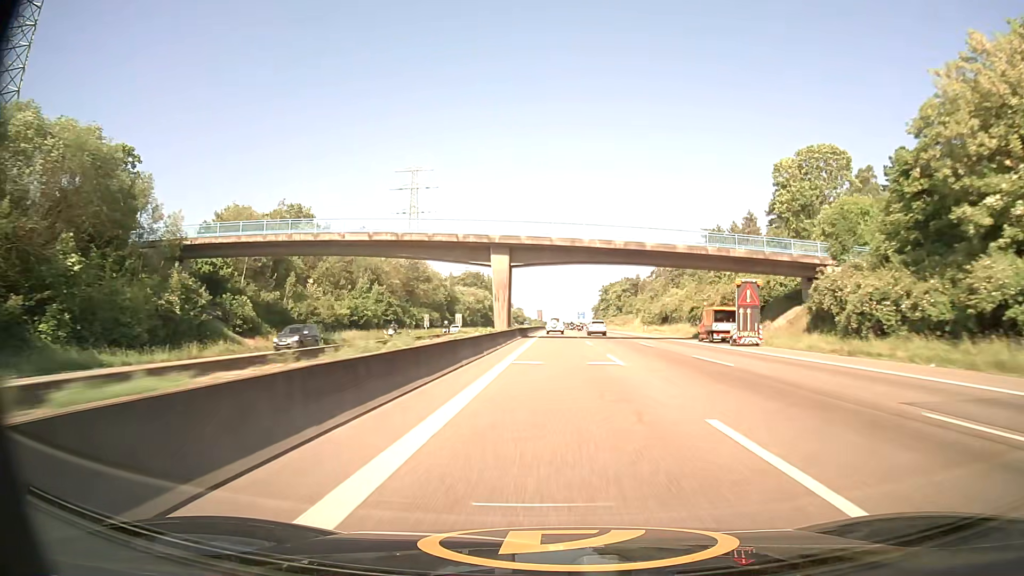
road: motorway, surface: asphalt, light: Day
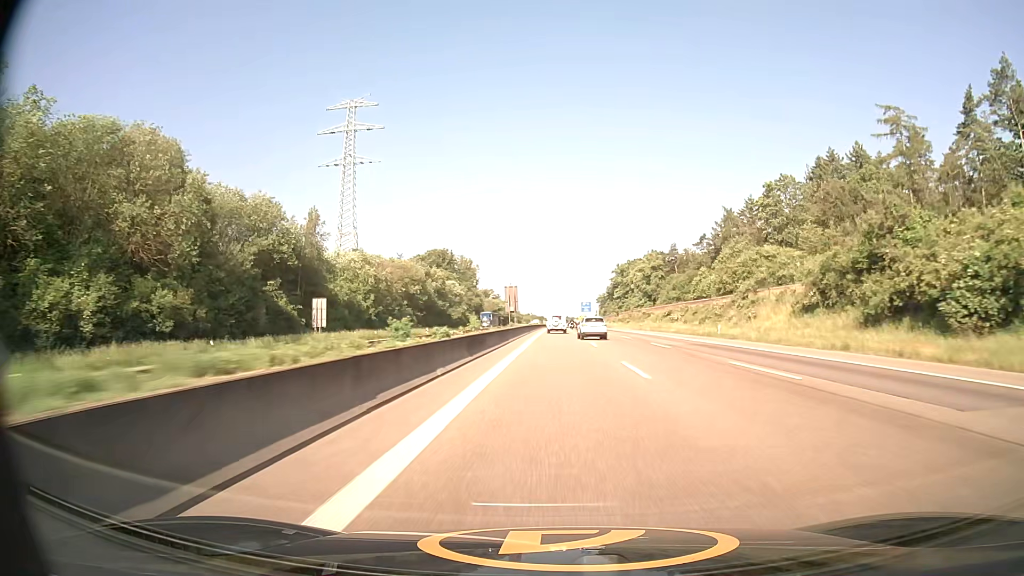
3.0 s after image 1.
(+0.3, +94.8) m; +1°
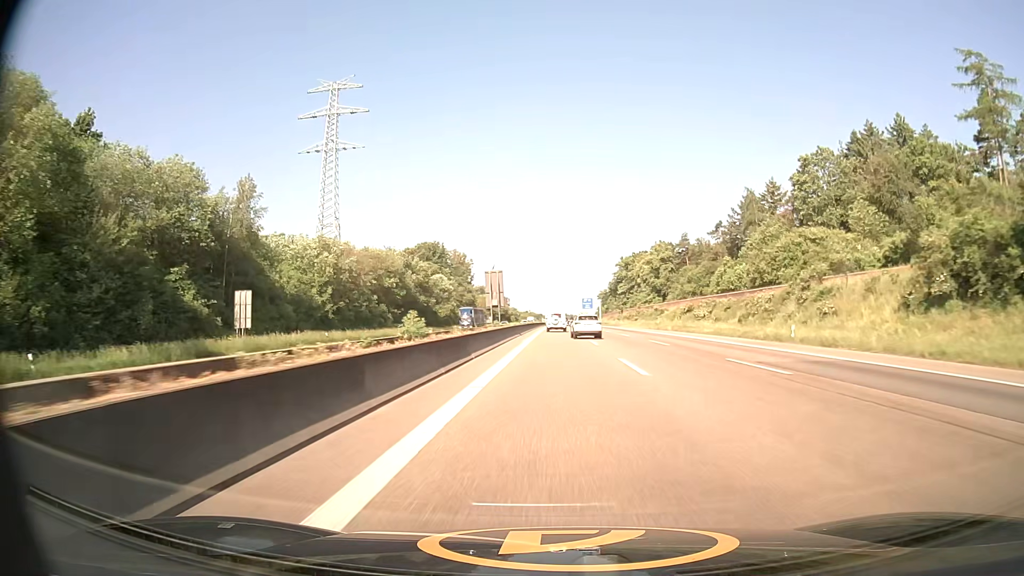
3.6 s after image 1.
(0.0, +17.4) m; 0°
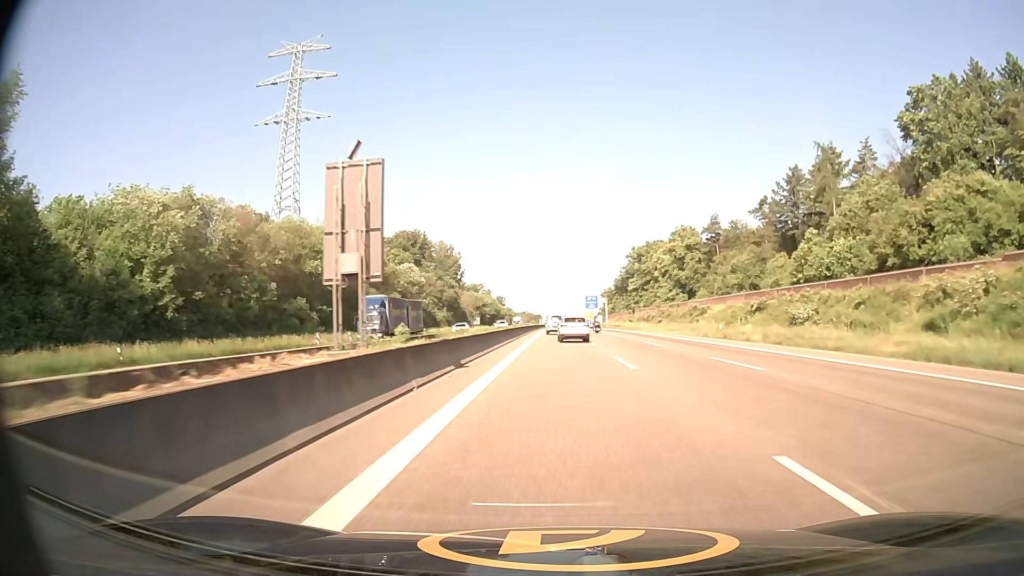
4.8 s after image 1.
(0.0, +32.9) m; 0°
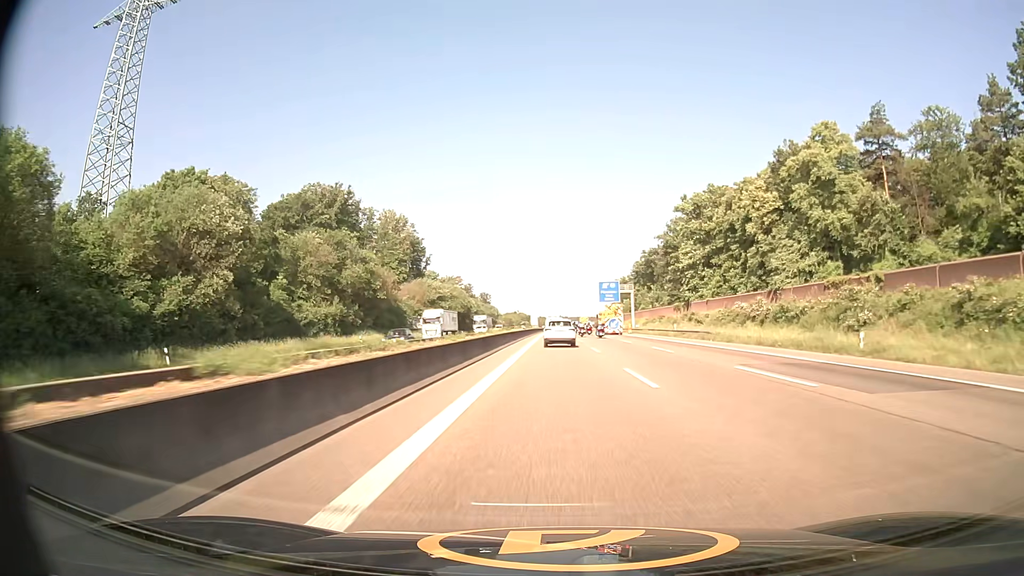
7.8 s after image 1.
(+0.2, +75.5) m; 0°
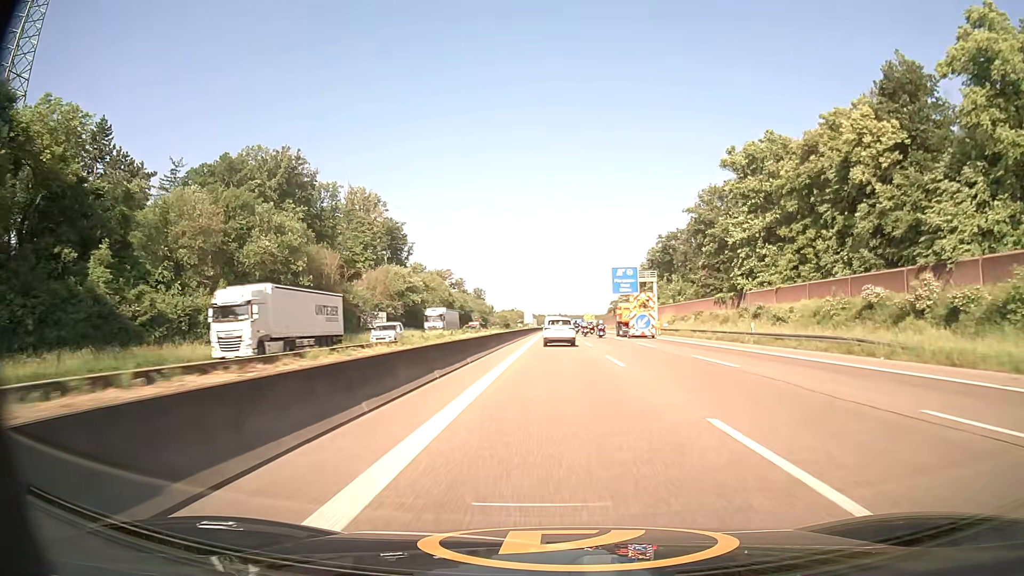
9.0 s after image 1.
(0.0, +29.0) m; 0°
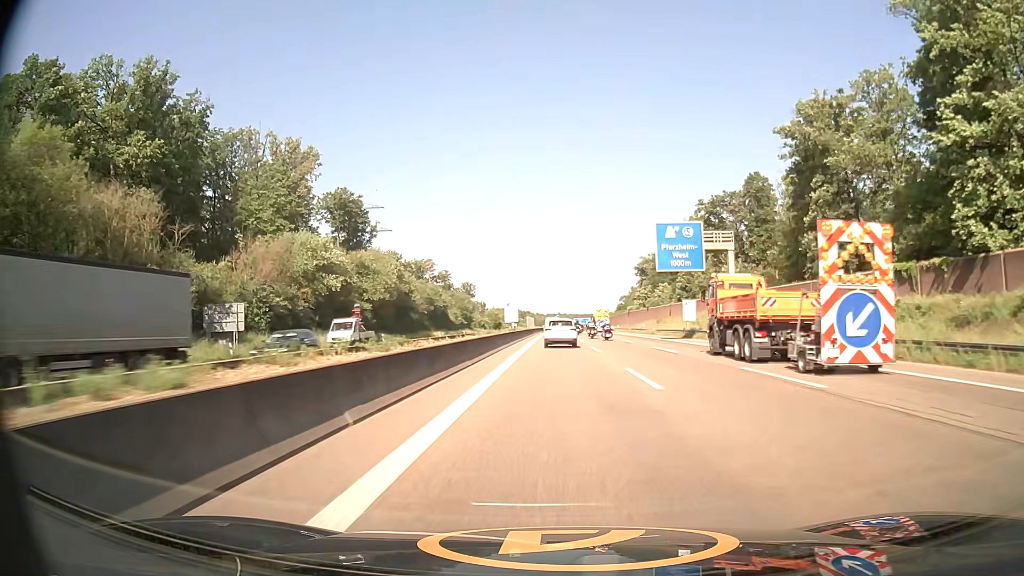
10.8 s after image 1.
(0.0, +43.0) m; 0°
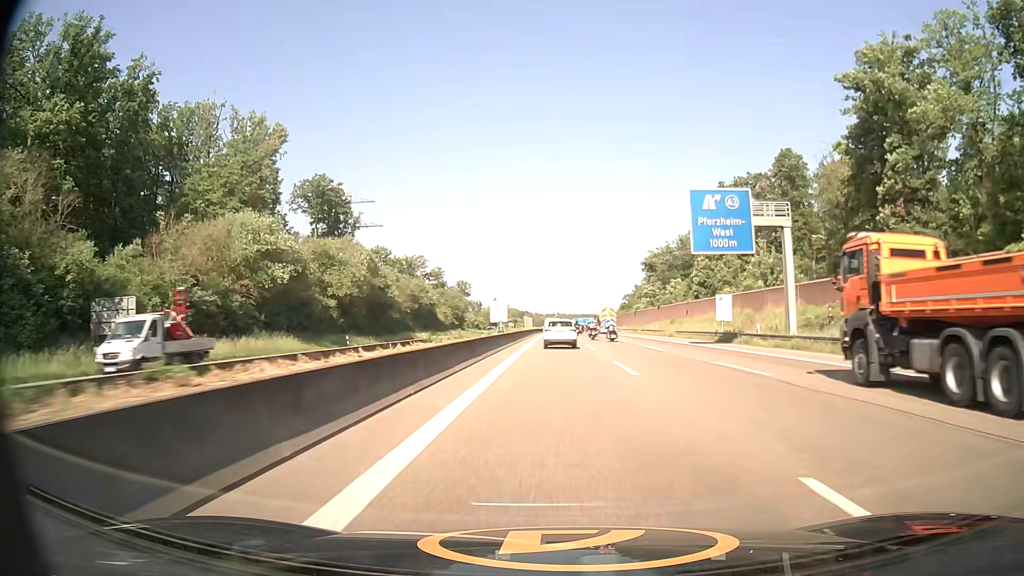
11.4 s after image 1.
(0.0, +14.3) m; 0°
(0, +10) (0, +20) (0, +30) (0, +40) (0, +50) (0, +60) (0, +70) (0, +80) (0, +90) (+1, +100) m
